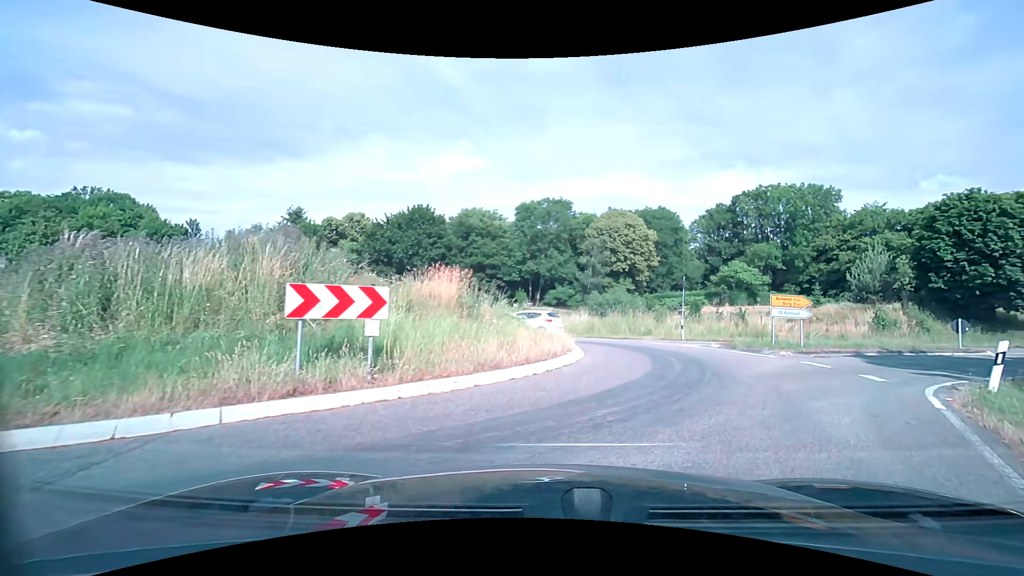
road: tertiary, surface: asphalt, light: Day
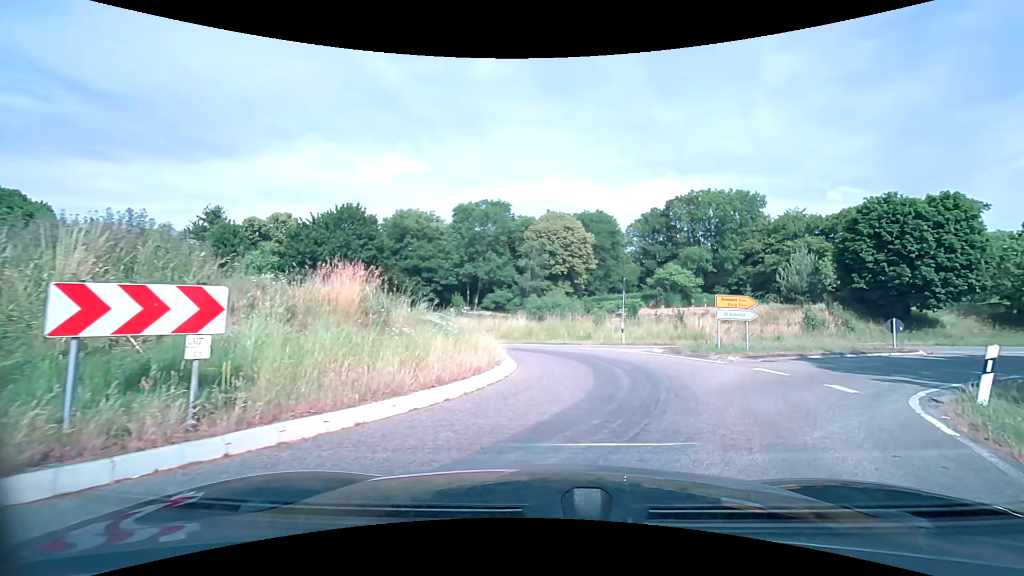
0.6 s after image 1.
(+0.1, +2.3) m; +5°
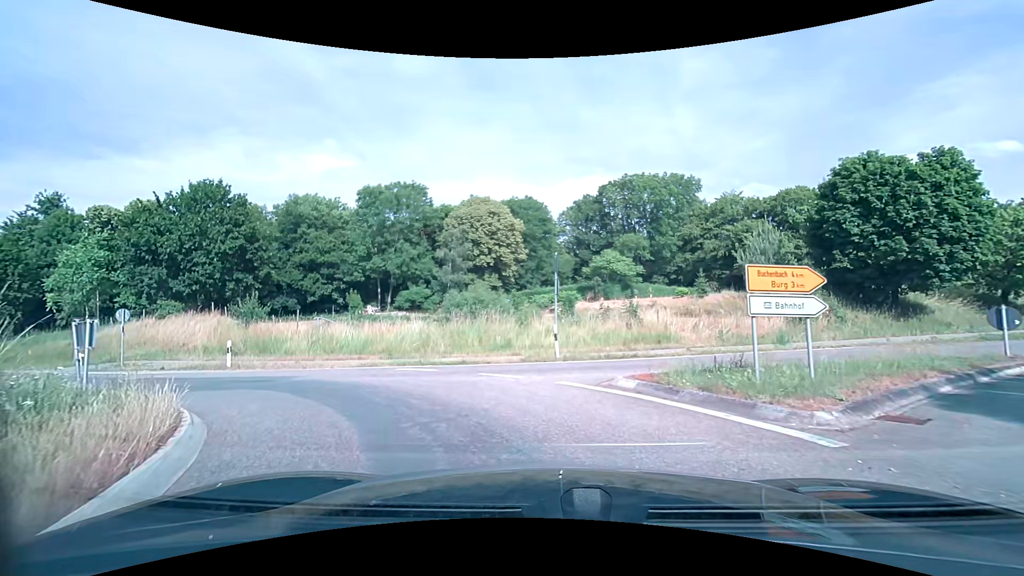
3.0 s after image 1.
(+1.7, +10.0) m; +9°
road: secondary
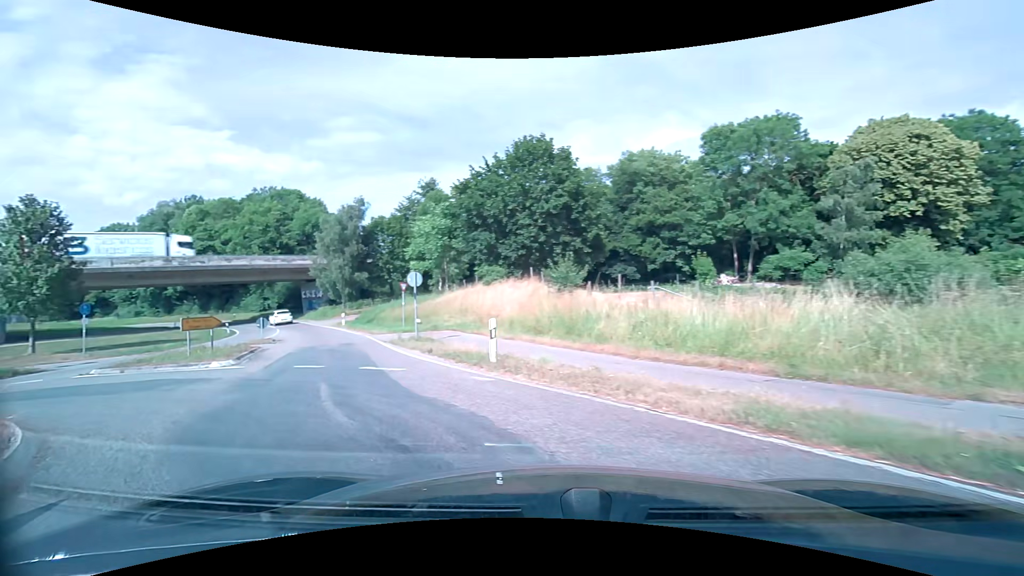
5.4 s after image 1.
(-2.5, +10.8) m; -35°
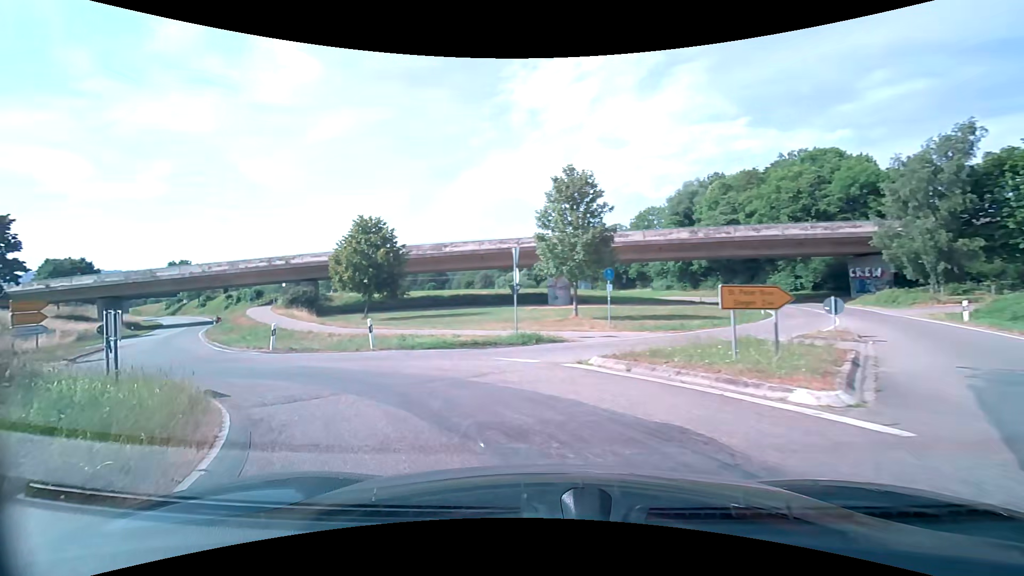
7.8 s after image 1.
(-5.2, +9.3) m; -55°
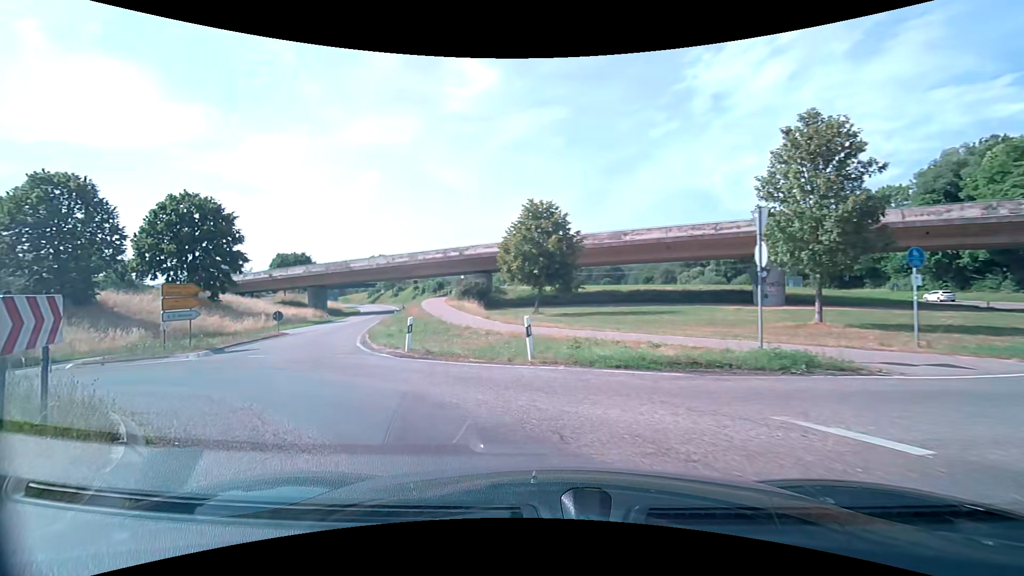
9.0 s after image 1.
(-1.1, +6.2) m; -20°
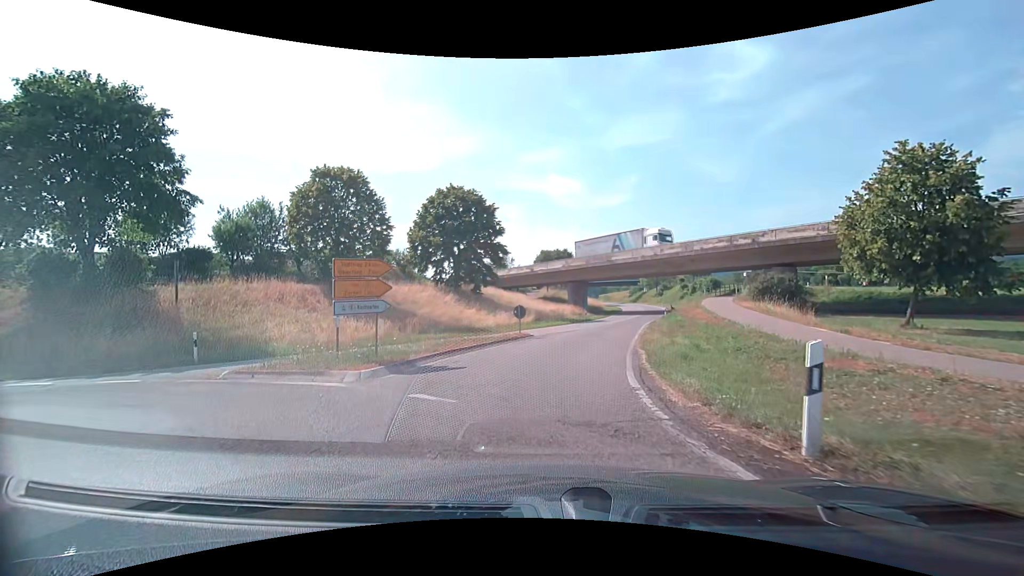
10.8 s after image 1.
(-2.8, +9.5) m; -30°
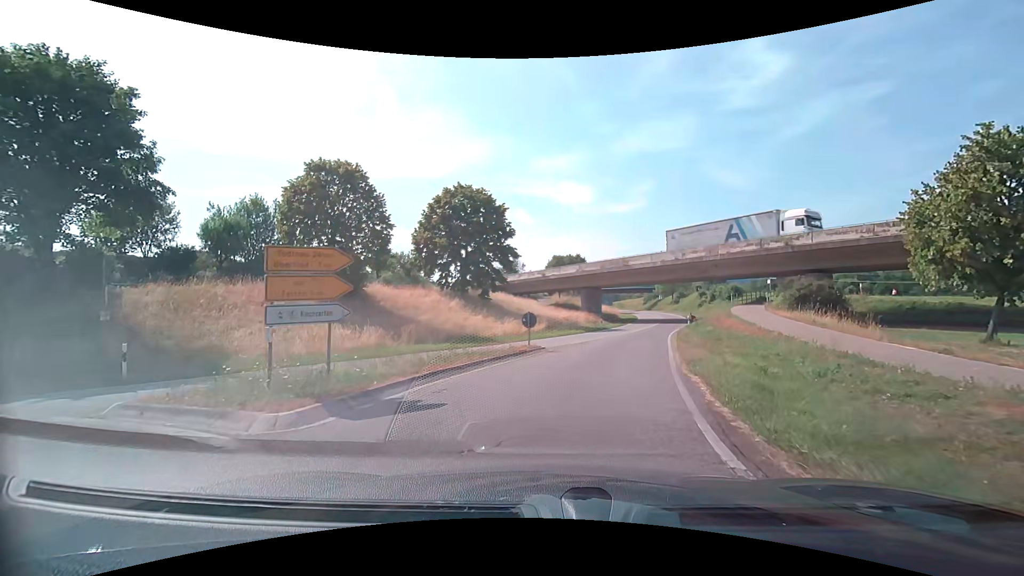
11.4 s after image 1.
(-0.2, +3.6) m; -3°
(0, +10) (+2, +20) (+4, +30) (+7, +39) (+10, +49) (+13, +58) (+16, +68) (+19, +77) (+21, +87) (+23, +97) m
